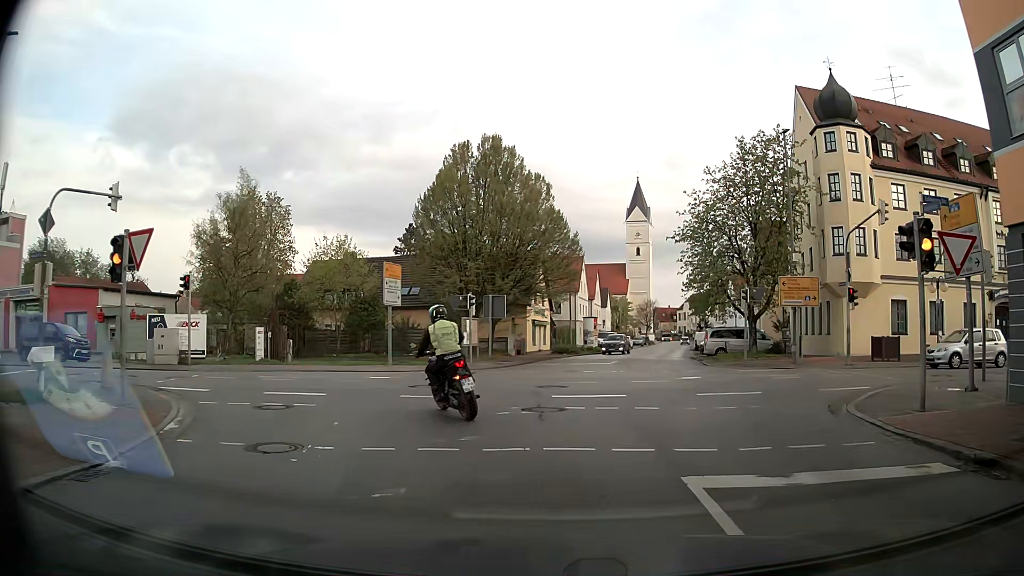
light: Day
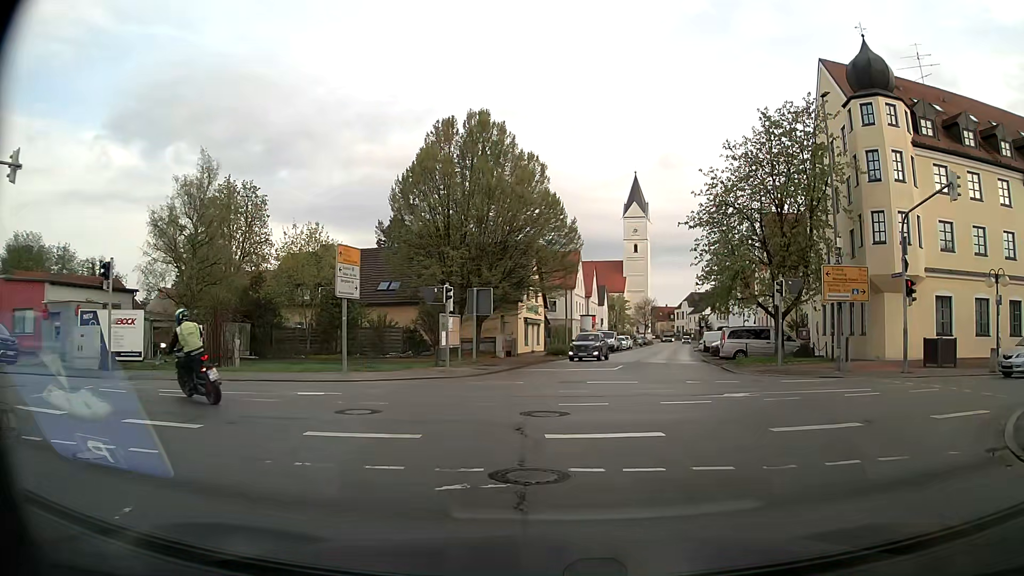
(+0.1, +5.2) m; 0°
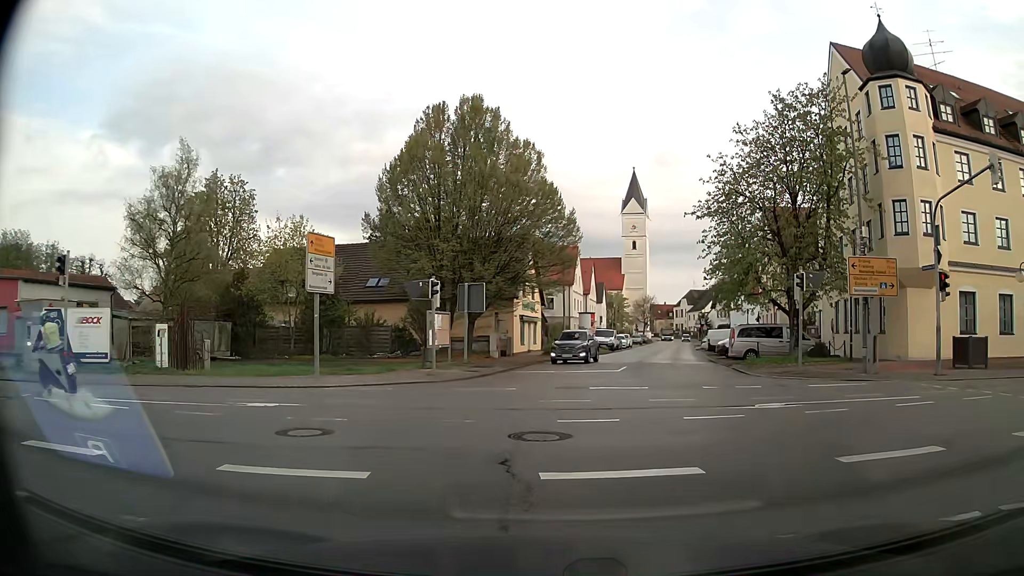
(0.0, +2.3) m; +1°
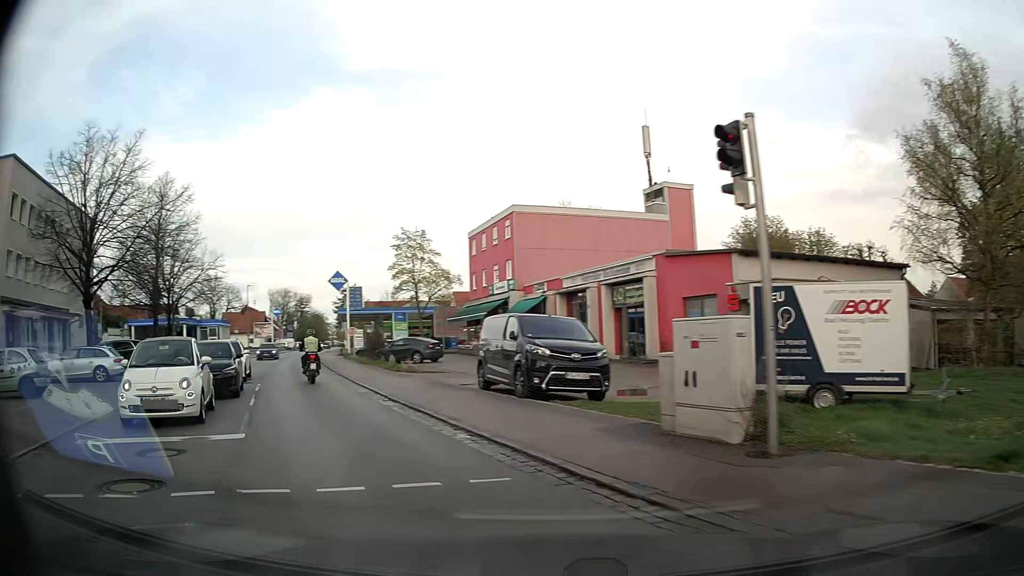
(-7.4, +12.3) m; -69°
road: secondary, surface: asphalt
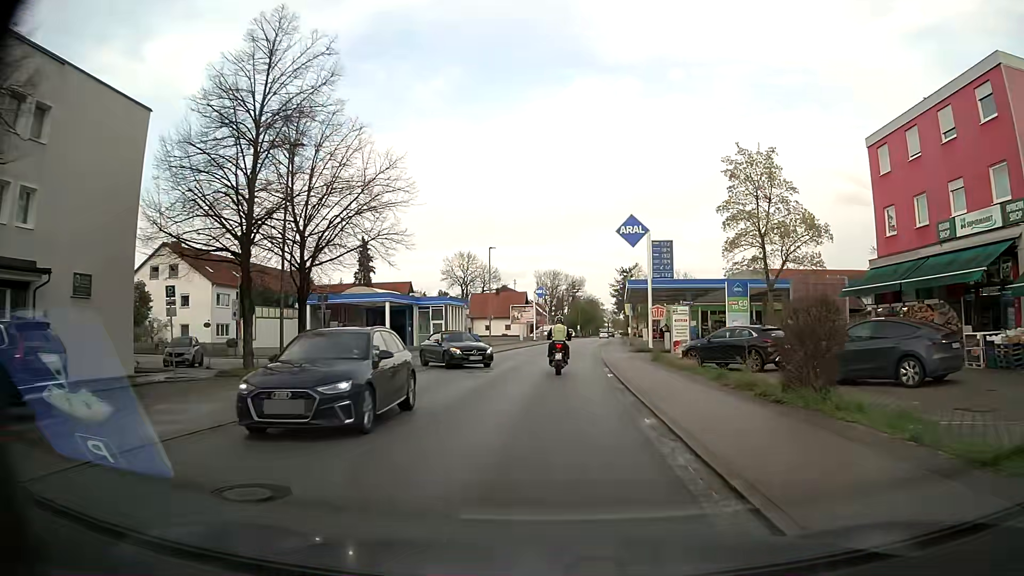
(-8.6, +25.0) m; -23°
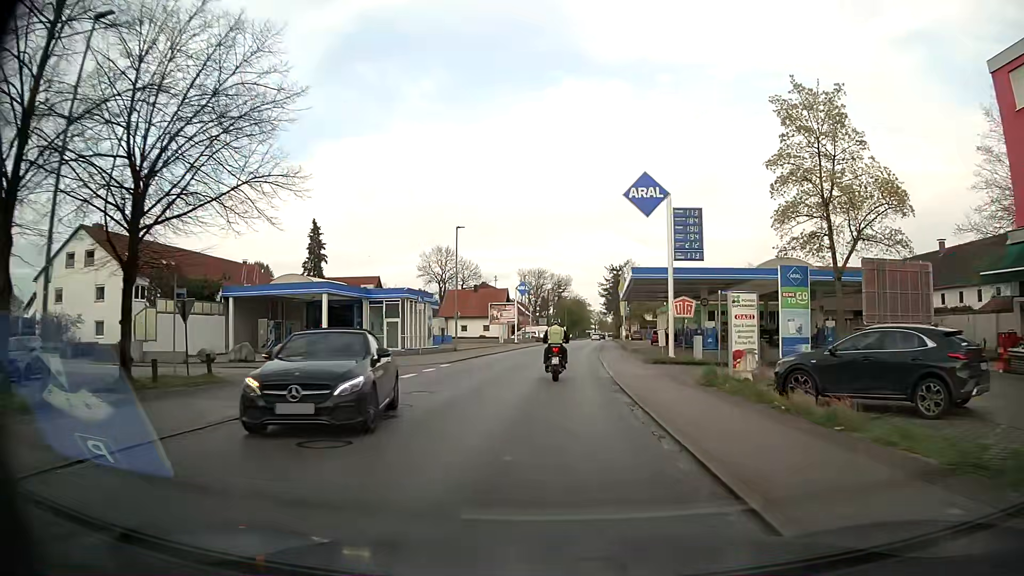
(+0.1, +11.8) m; +1°
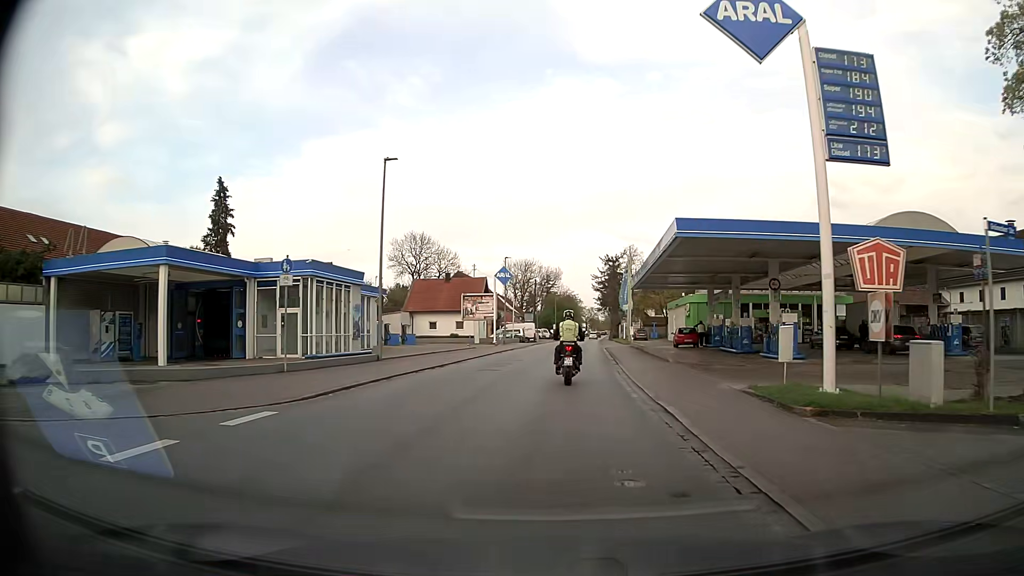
(+0.1, +17.7) m; +1°
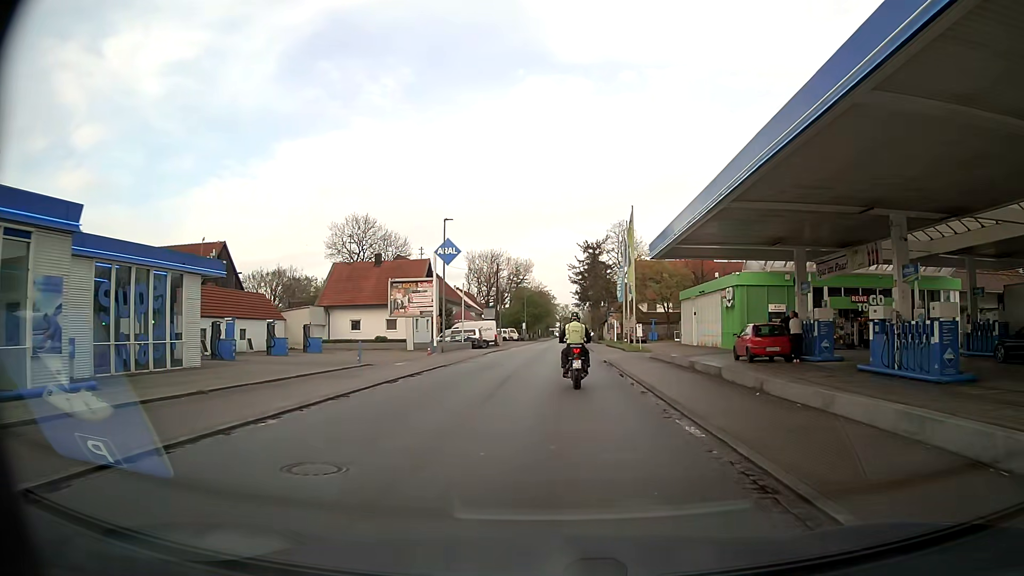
(+0.5, +22.4) m; +3°
(0, +10) (0, +20) (+1, +30) (+1, +40) (+1, +50) (+1, +60) (+2, +70) (+2, +80) (+2, +90) (+3, +100) m
